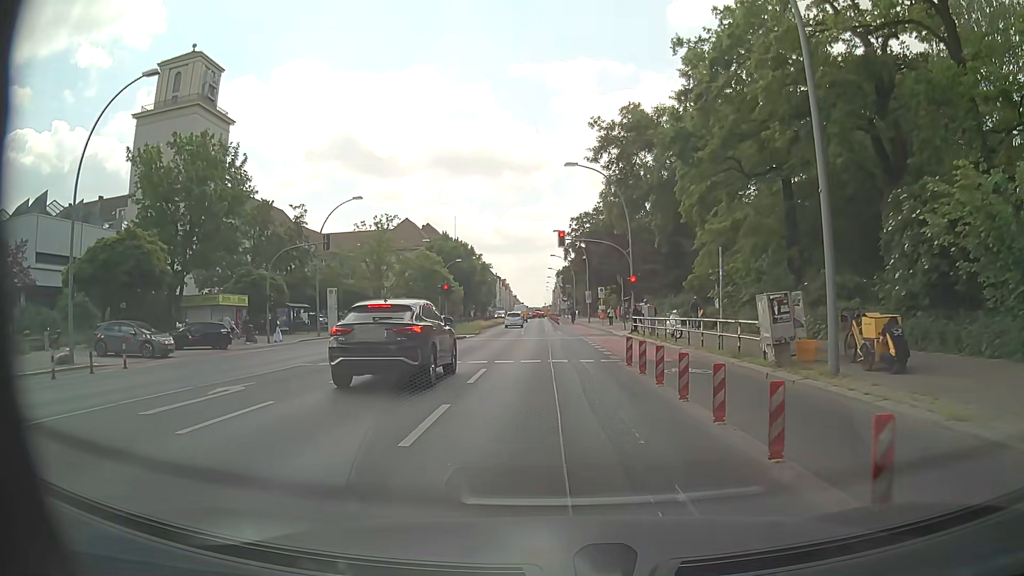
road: primary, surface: asphalt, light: Day
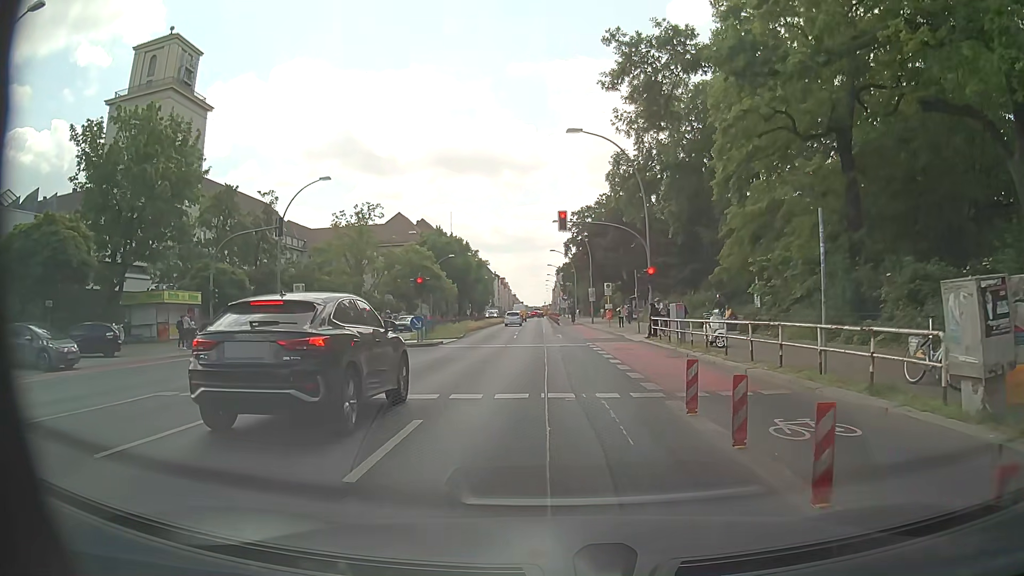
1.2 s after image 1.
(0.0, +7.2) m; 0°
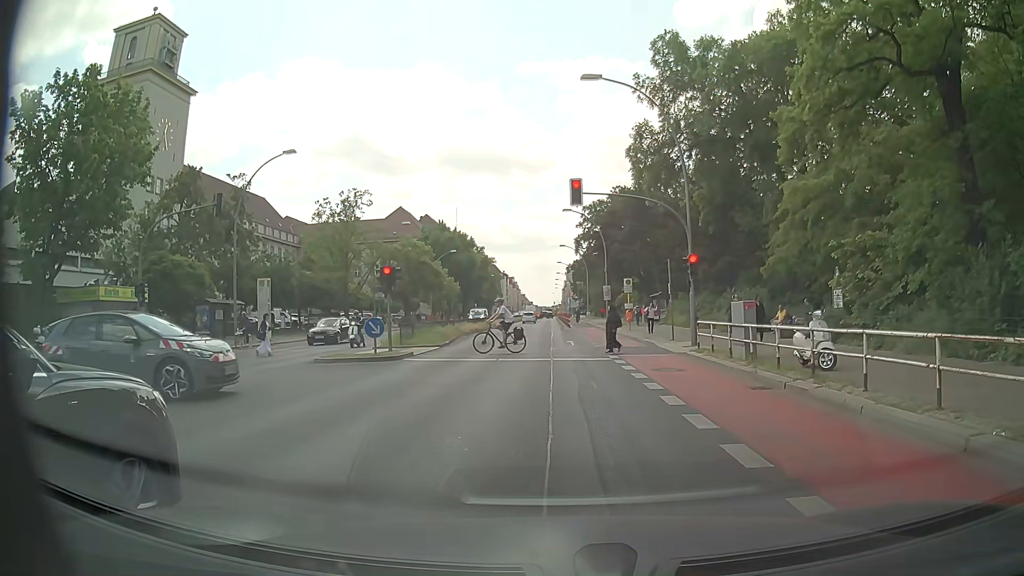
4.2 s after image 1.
(0.0, +7.1) m; +2°
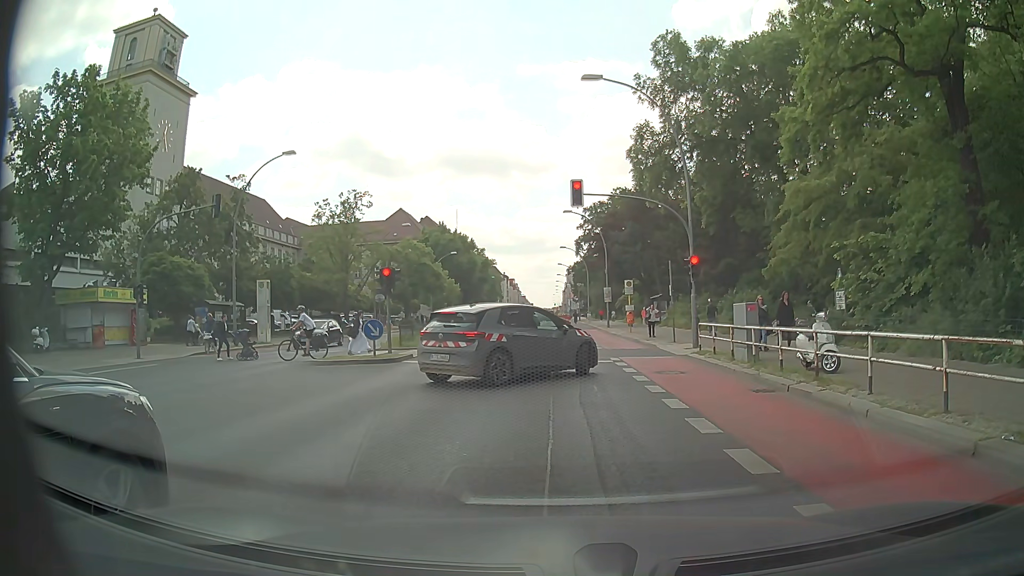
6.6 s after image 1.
(0.0, +0.2) m; 0°
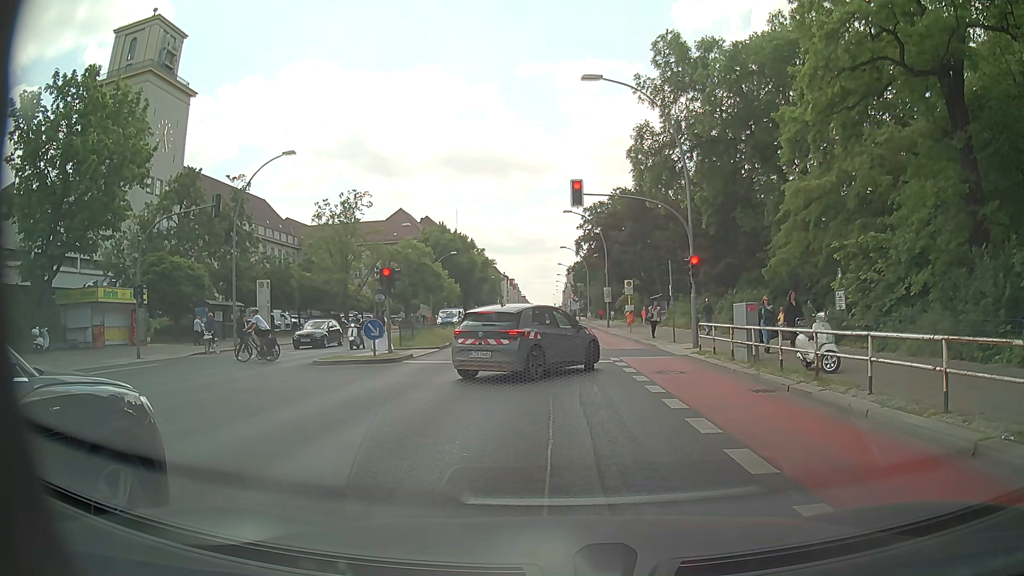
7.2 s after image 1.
(0.0, 0.0) m; 0°
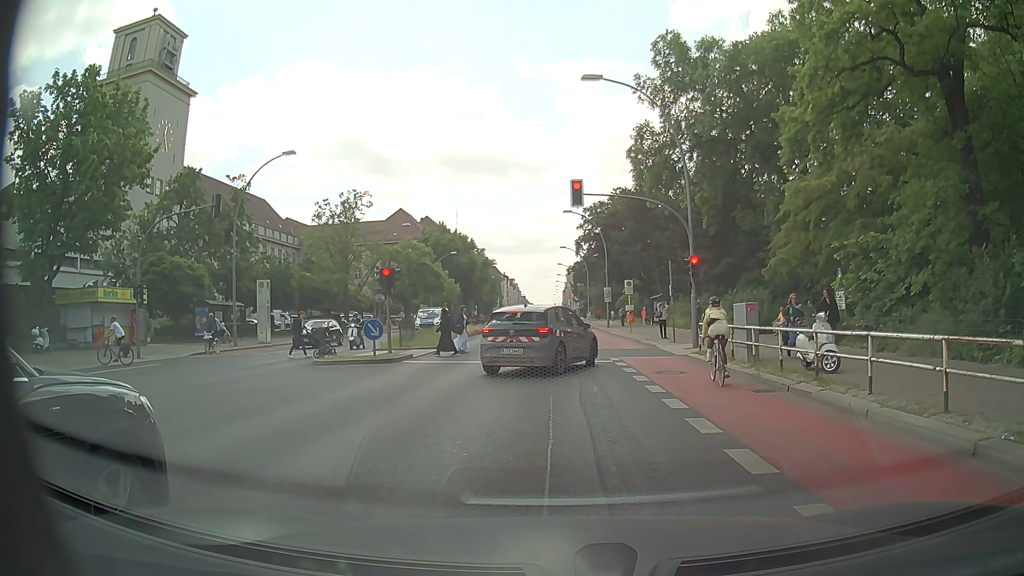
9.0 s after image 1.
(0.0, 0.0) m; 0°
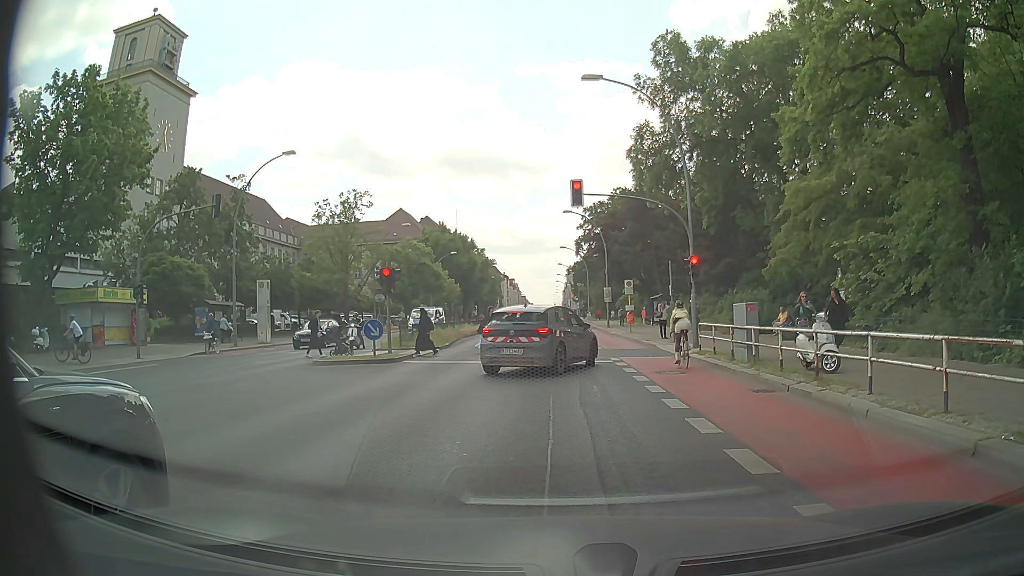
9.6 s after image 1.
(0.0, 0.0) m; 0°
